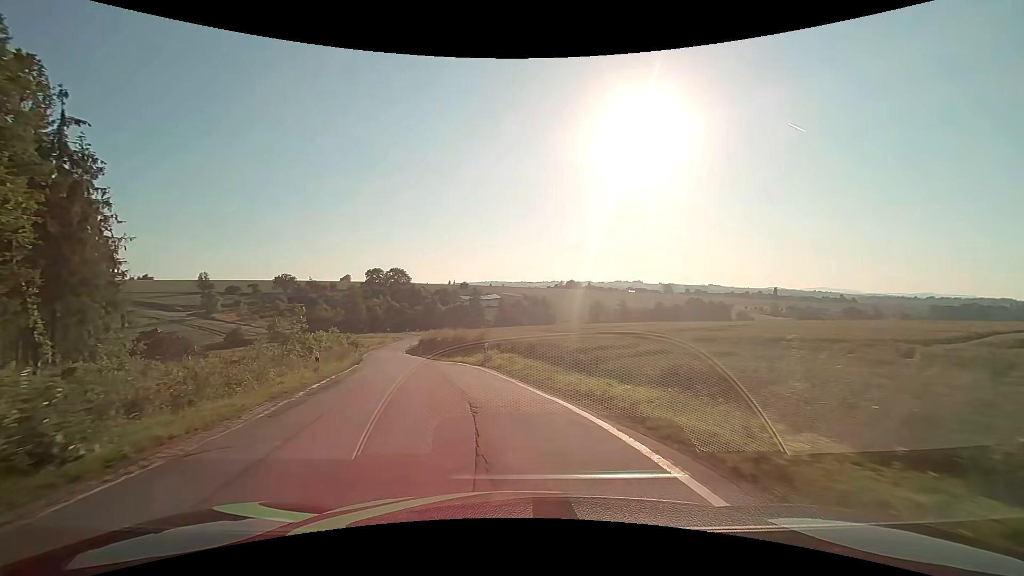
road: secondary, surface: asphalt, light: Day
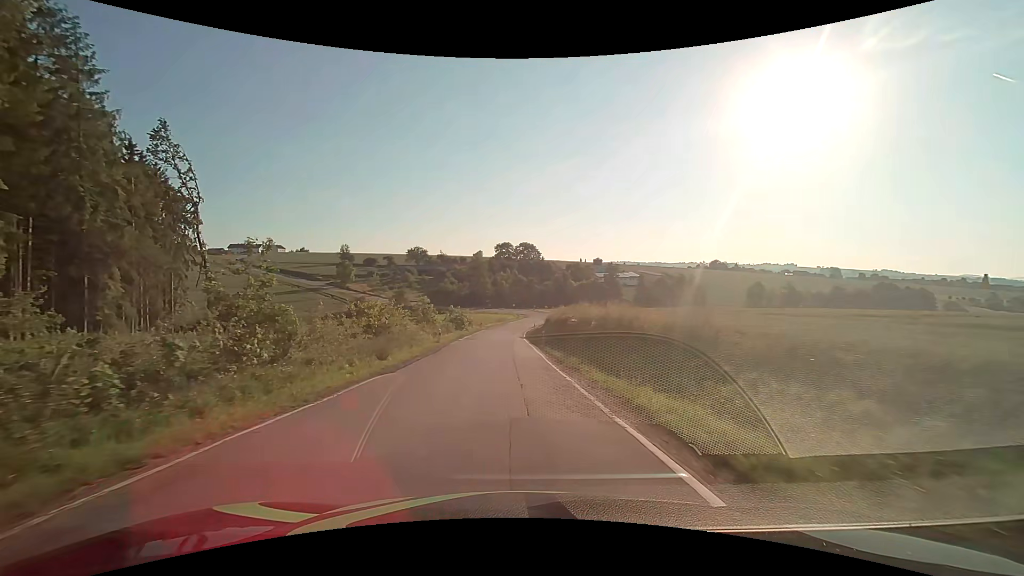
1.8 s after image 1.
(-3.9, +22.1) m; -17°
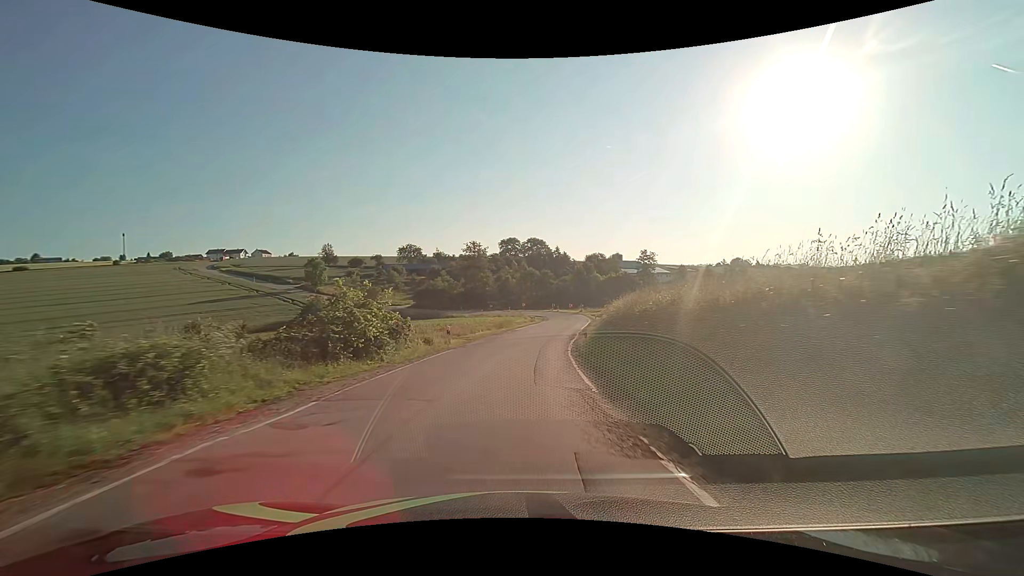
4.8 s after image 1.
(-0.9, +40.3) m; -1°
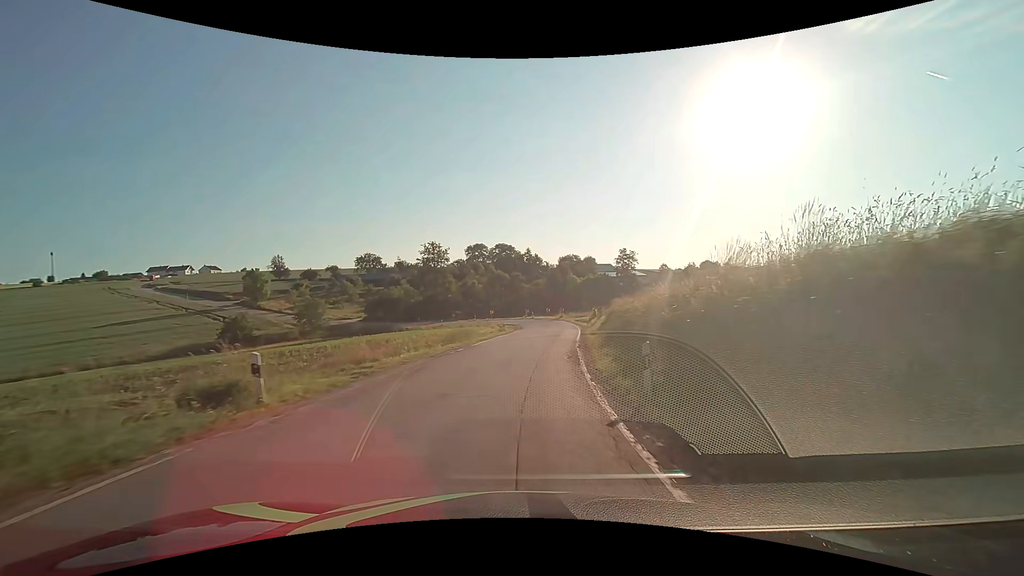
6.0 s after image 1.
(+0.6, +16.5) m; +3°
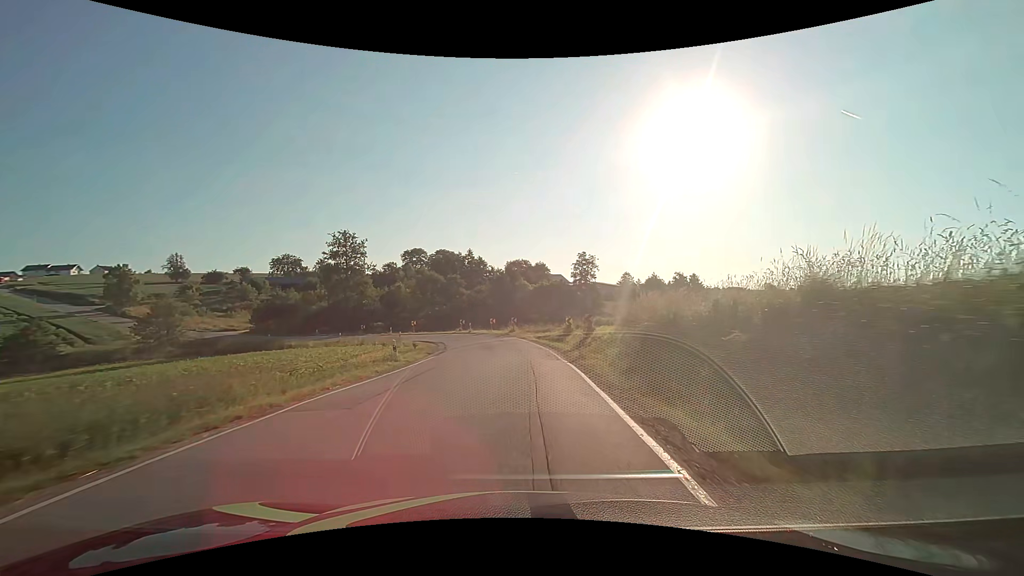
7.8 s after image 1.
(+1.1, +24.0) m; +6°
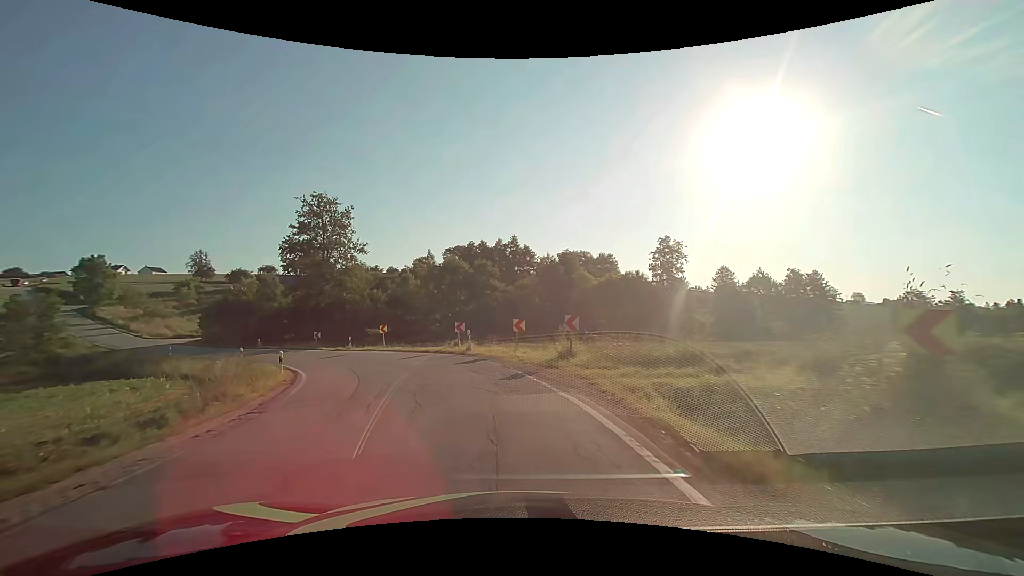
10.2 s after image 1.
(0.0, +30.2) m; -6°
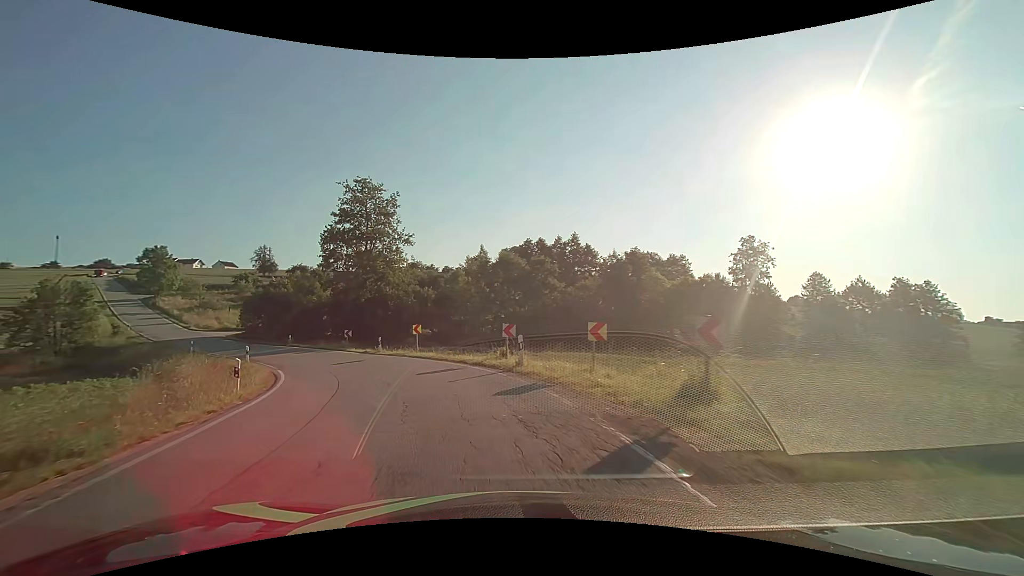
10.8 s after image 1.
(-0.4, +7.2) m; -7°
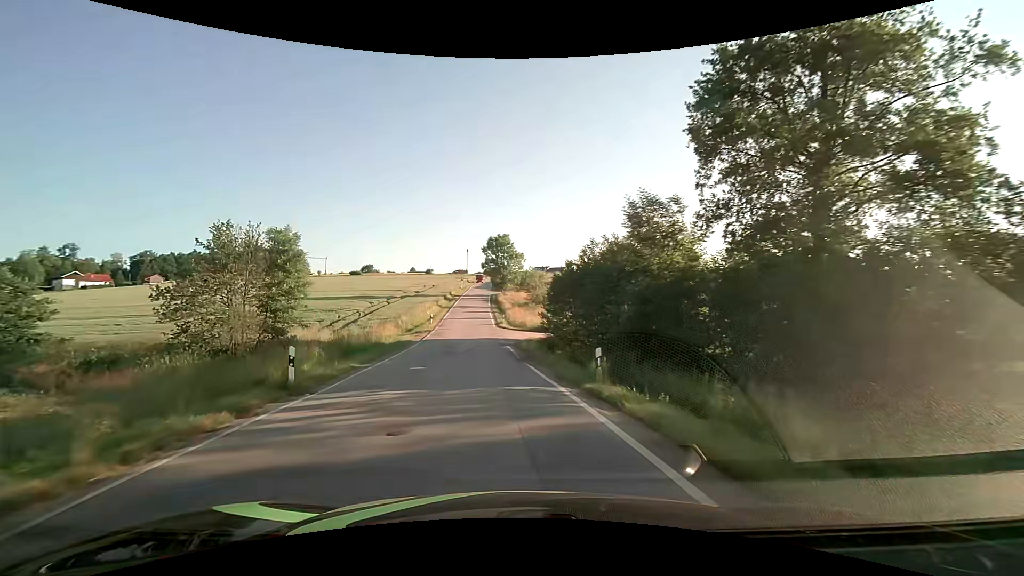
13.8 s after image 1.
(-12.2, +33.2) m; -39°
(0, +10) (-1, +20) (-2, +30) (-3, +40) (-4, +50) (-4, +60) (-5, +70) (-6, +80) (-6, +90) (-7, +100) m
